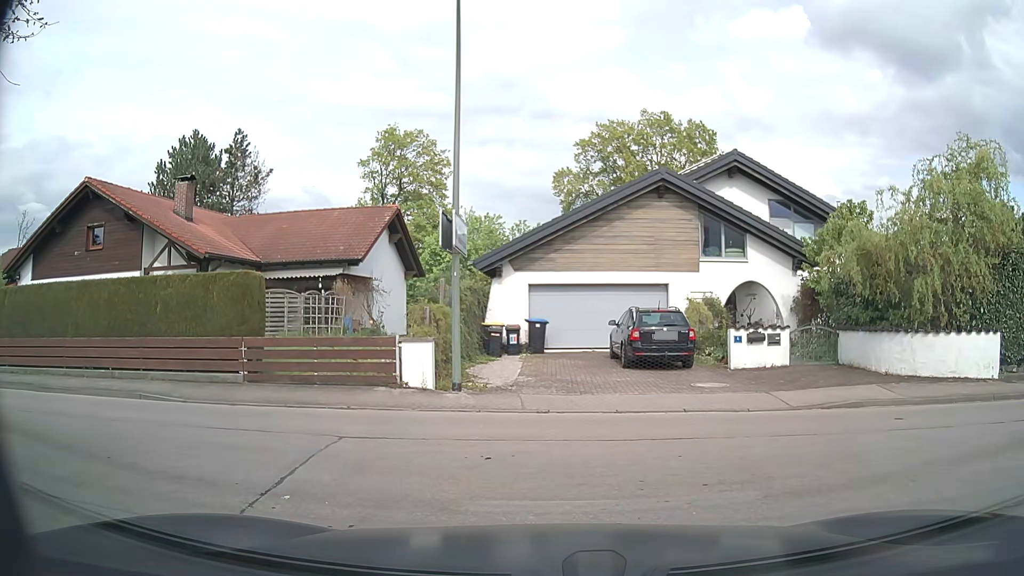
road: service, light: Day
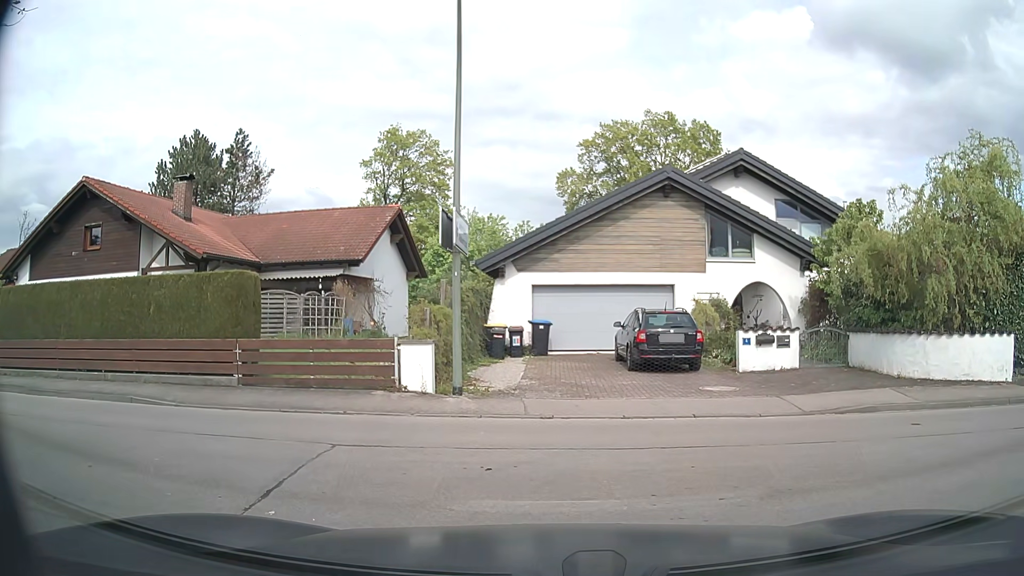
(0.0, +0.4) m; 0°
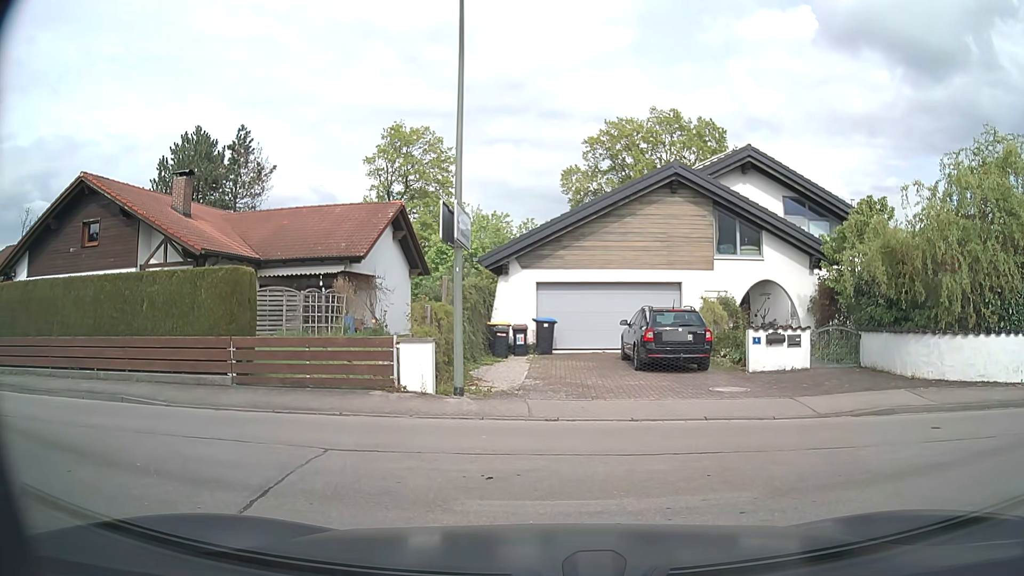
(0.0, +0.5) m; 0°
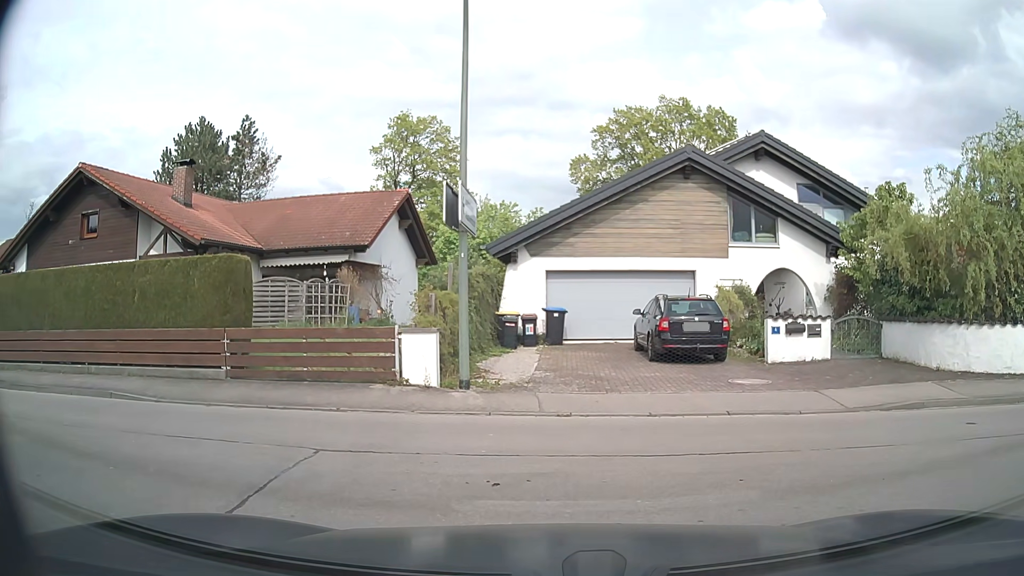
(0.0, +0.7) m; 0°
